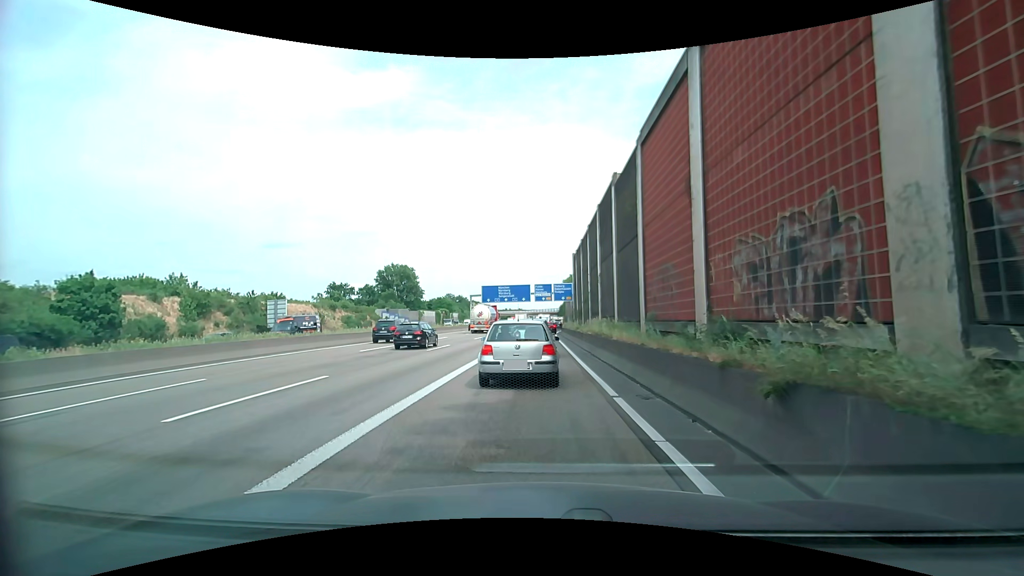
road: motorway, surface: asphalt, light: Day
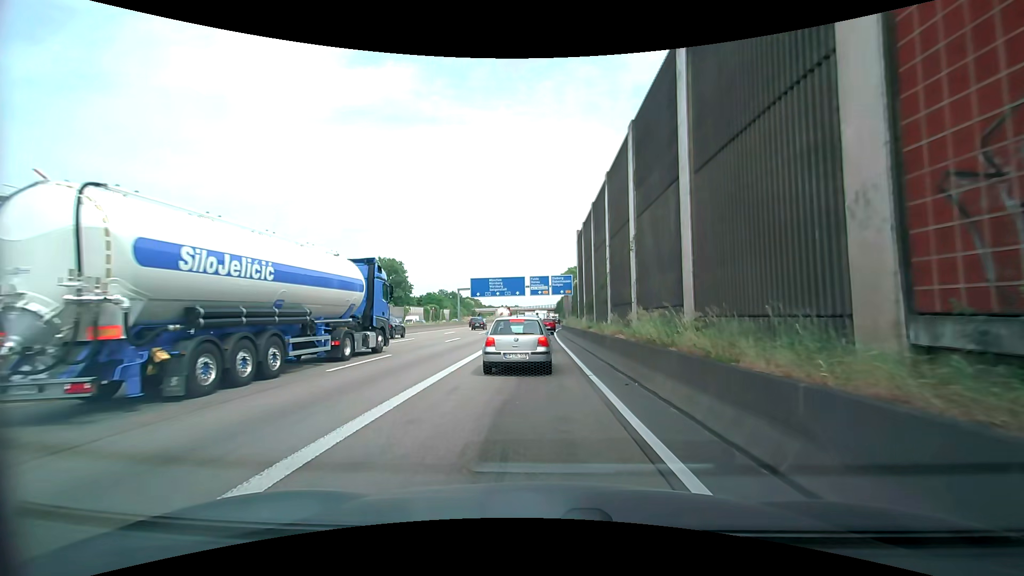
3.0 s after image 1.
(+0.2, +11.8) m; +1°
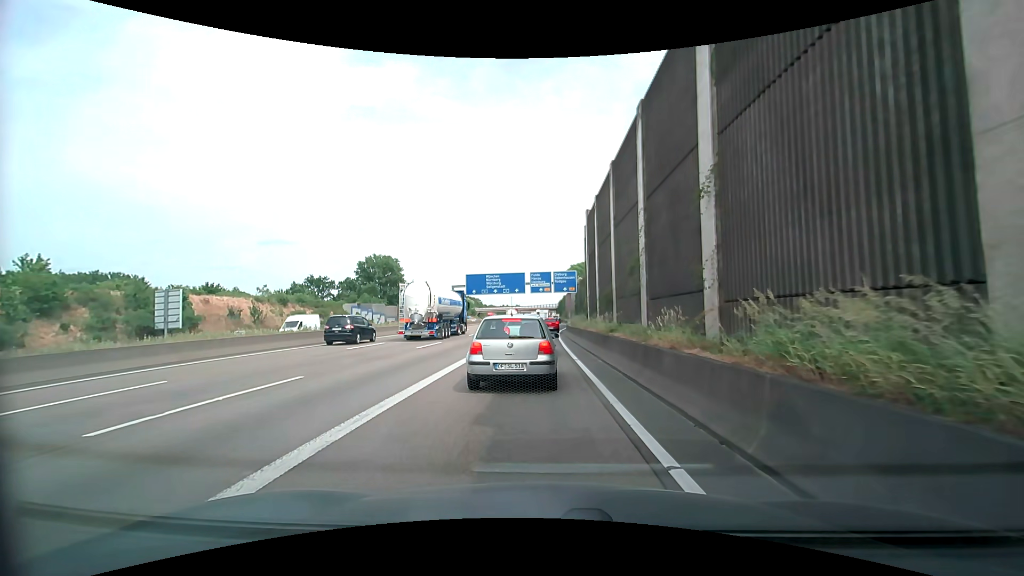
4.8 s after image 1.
(+0.1, +7.5) m; +1°
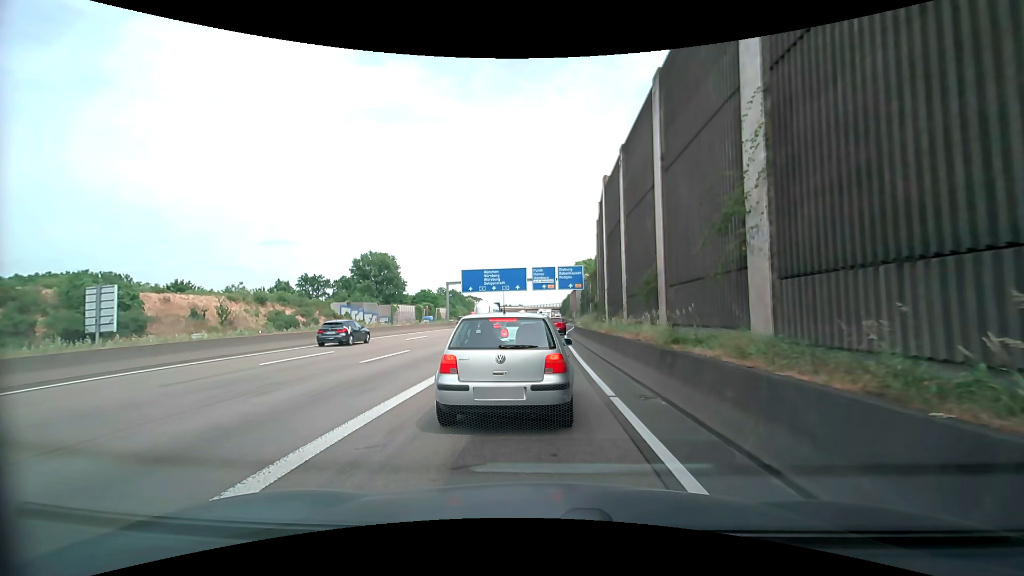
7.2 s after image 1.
(-0.1, +7.8) m; 0°
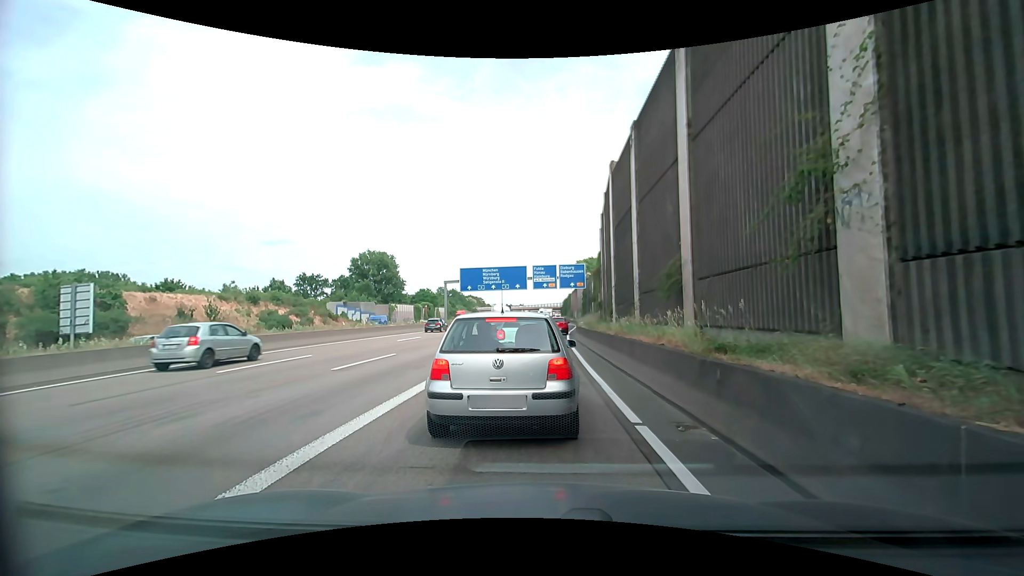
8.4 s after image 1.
(0.0, +2.2) m; +1°
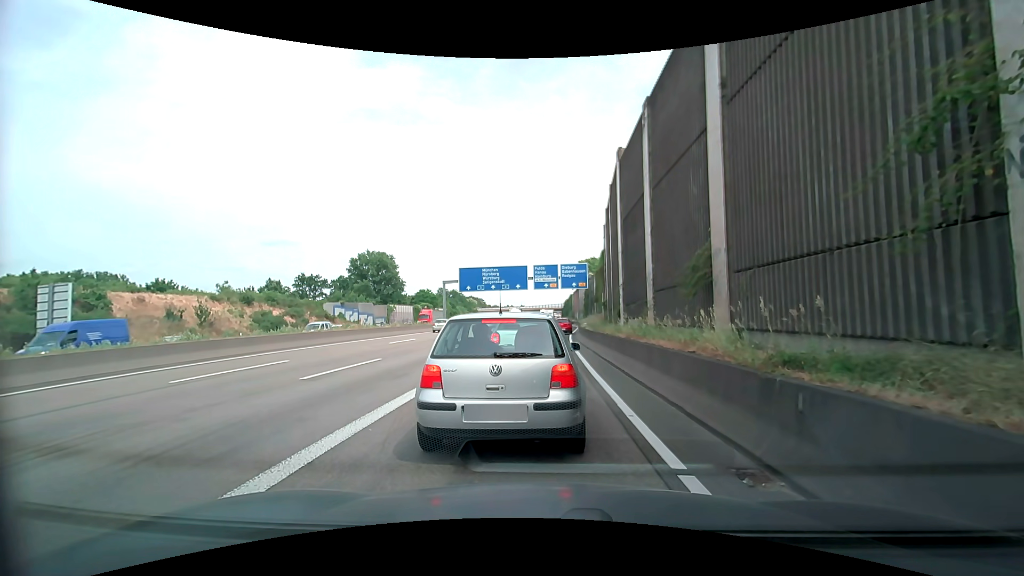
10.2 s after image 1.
(0.0, +1.9) m; 0°
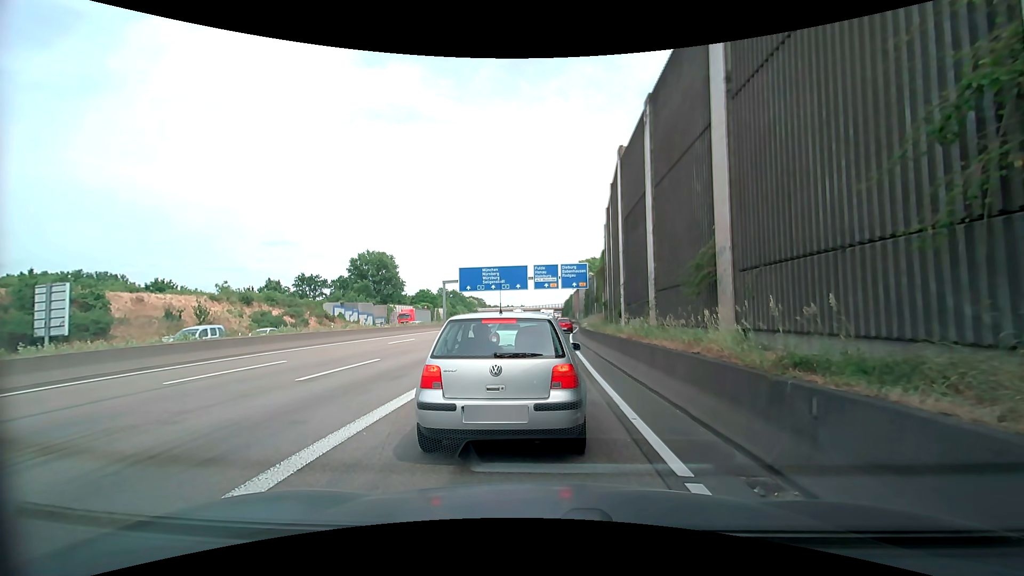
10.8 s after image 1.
(0.0, +0.2) m; 0°
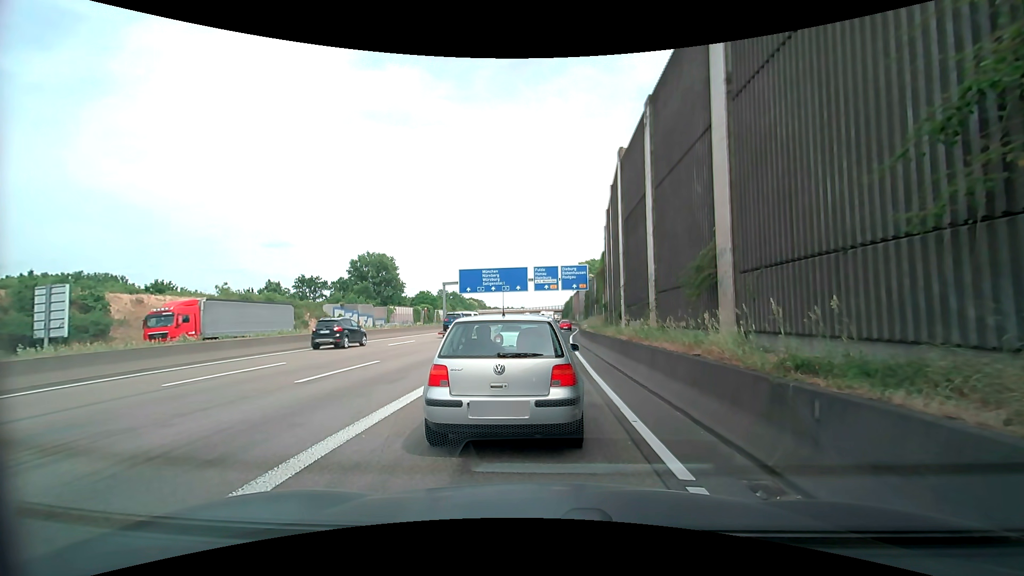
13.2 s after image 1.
(0.0, +0.1) m; 0°
